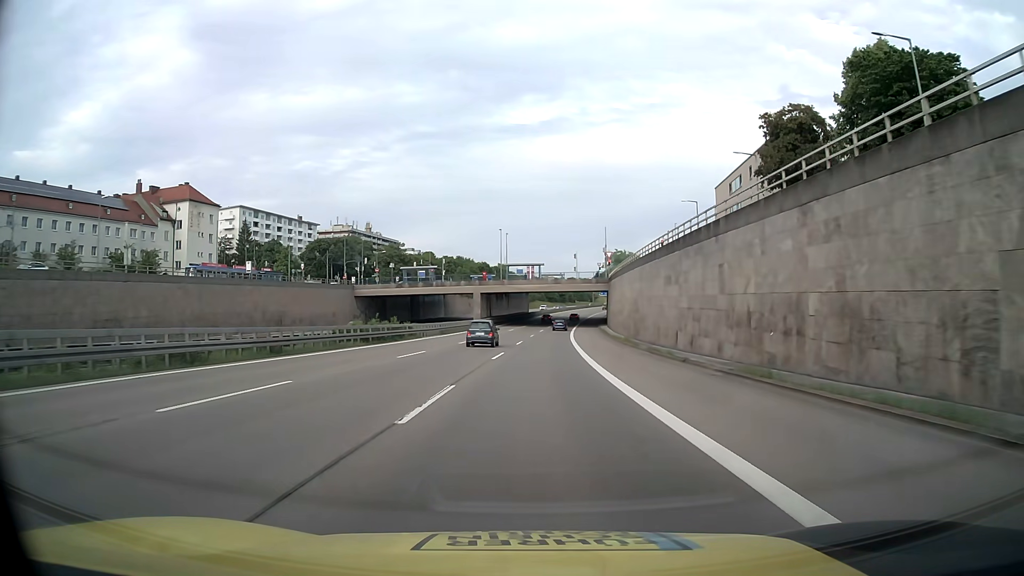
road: motorway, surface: asphalt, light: Day
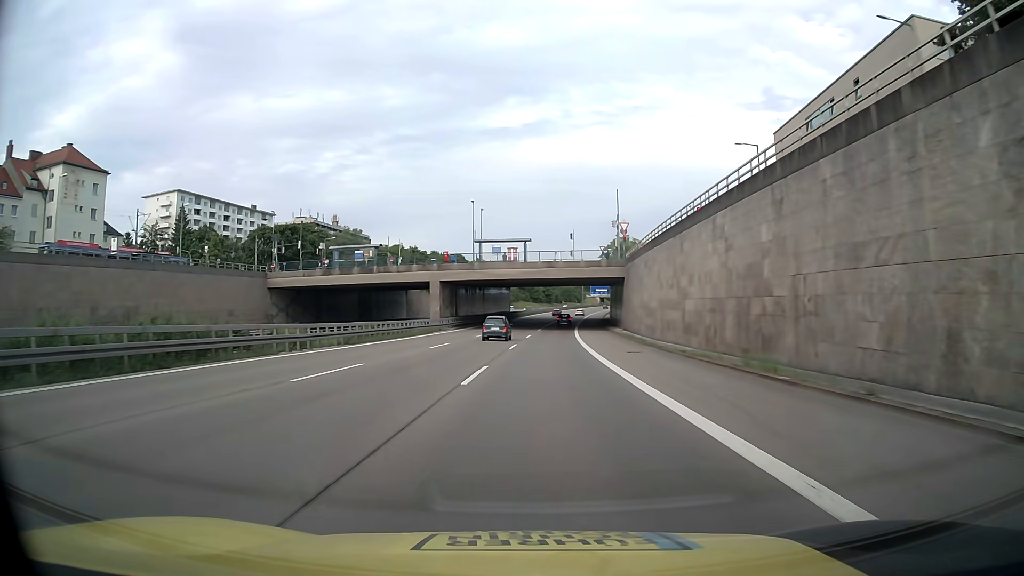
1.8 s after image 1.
(+0.2, +30.5) m; +1°
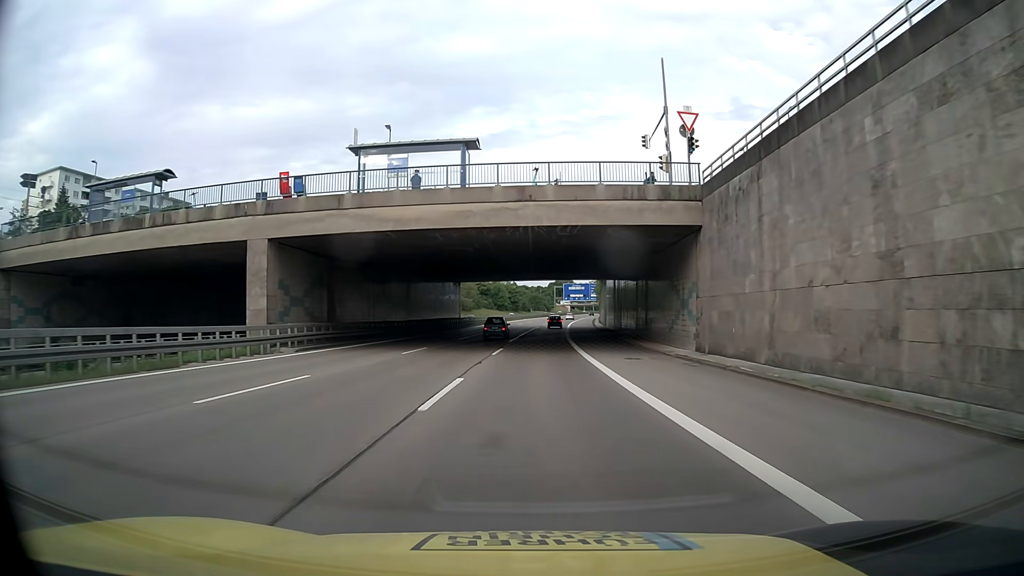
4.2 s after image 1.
(+1.1, +40.2) m; +3°
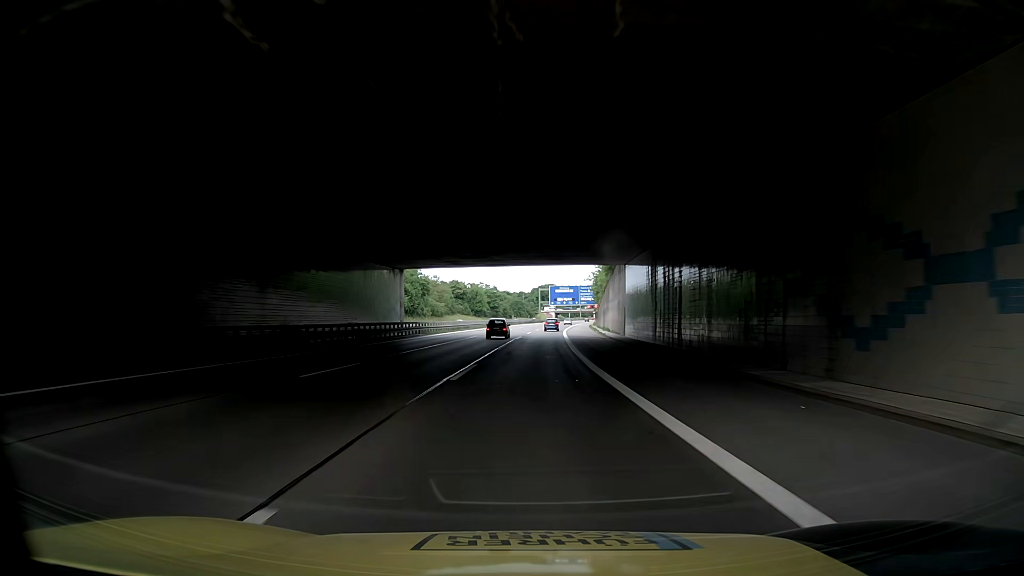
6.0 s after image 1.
(+0.4, +30.0) m; +2°
